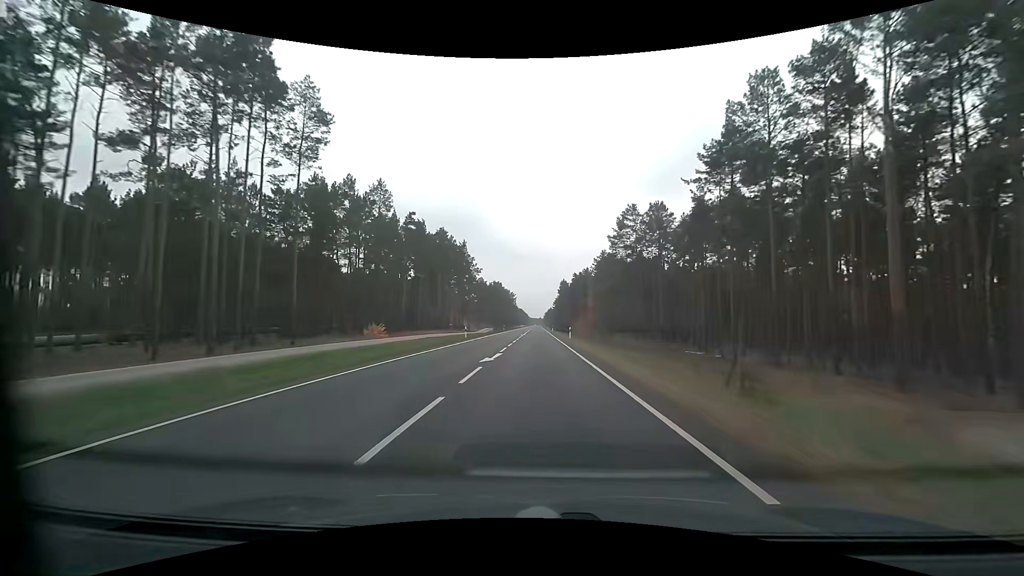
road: primary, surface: asphalt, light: Day
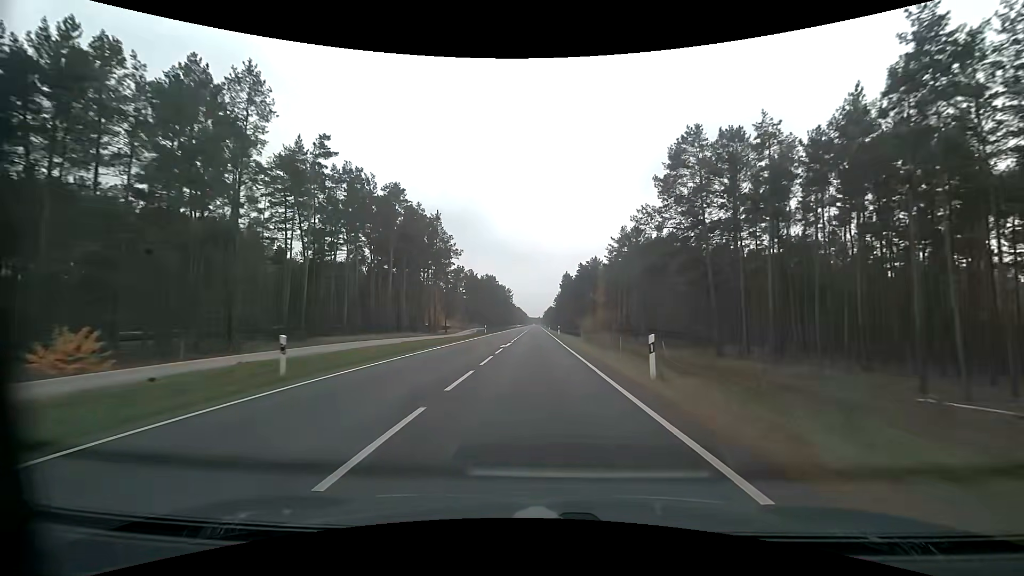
(+0.2, +31.8) m; 0°
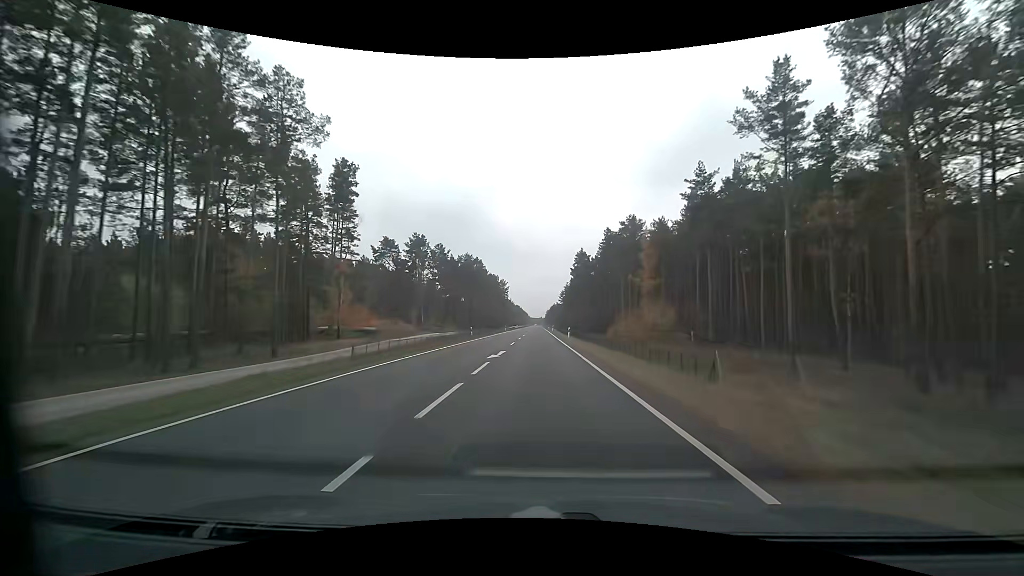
(-0.2, +63.6) m; 0°
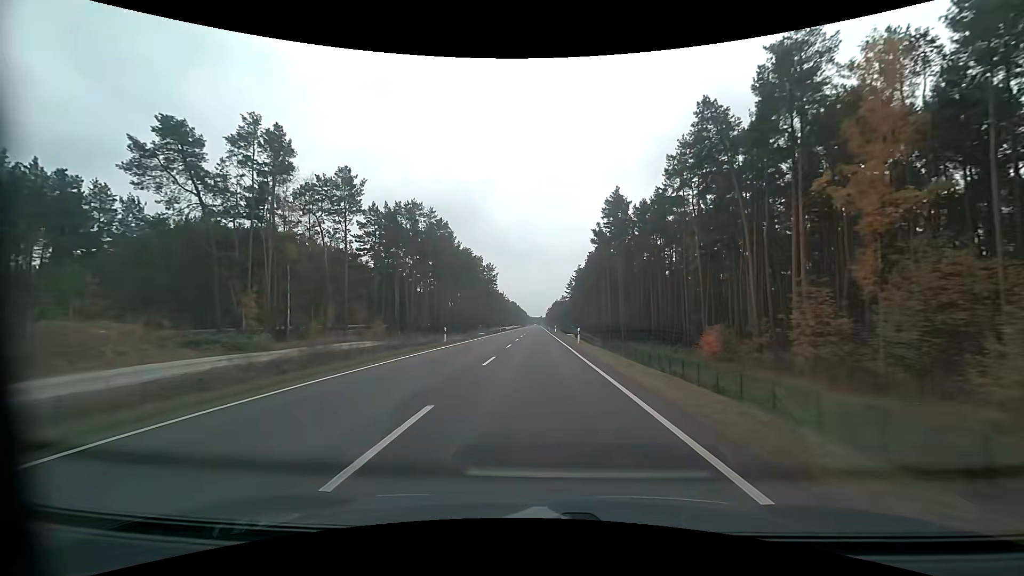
(+0.4, +63.6) m; 0°
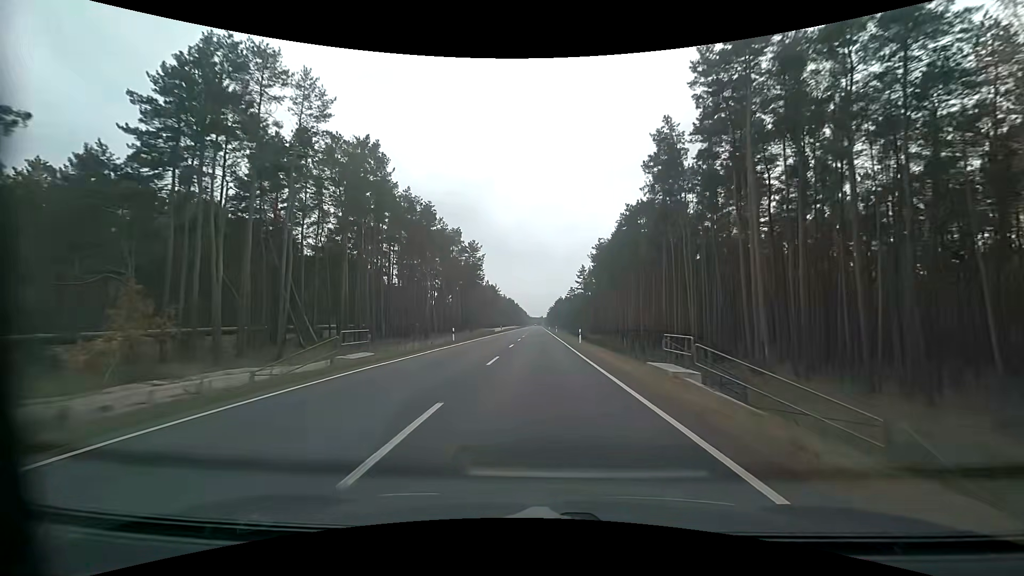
(-0.2, +47.7) m; 0°
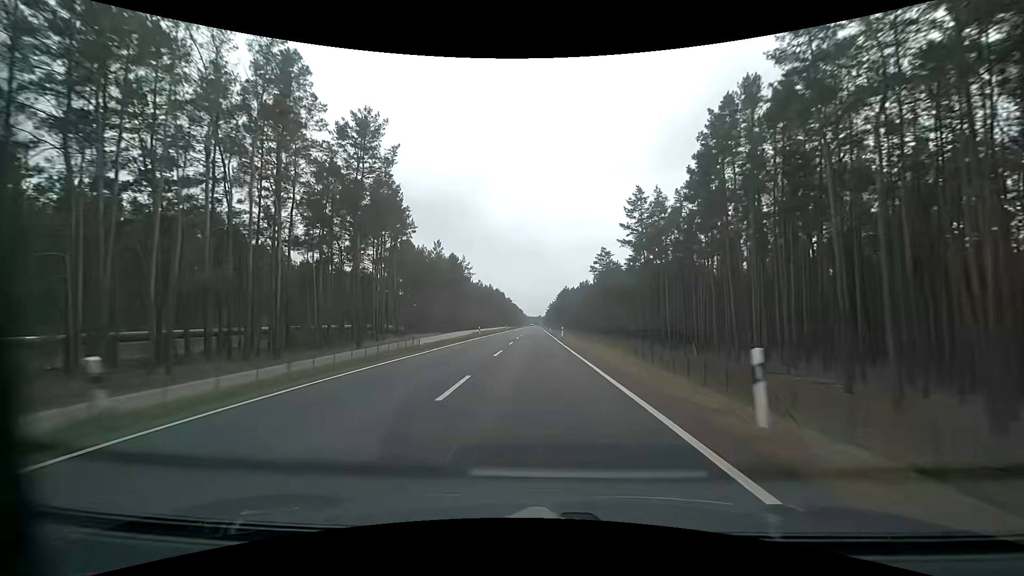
(+0.6, +79.3) m; 0°
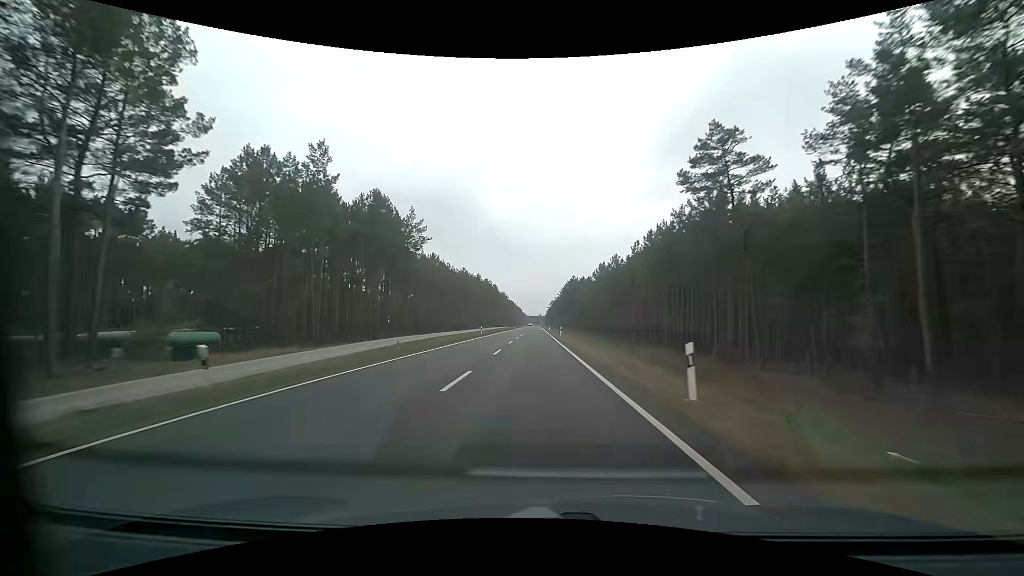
(+0.1, +47.5) m; 0°
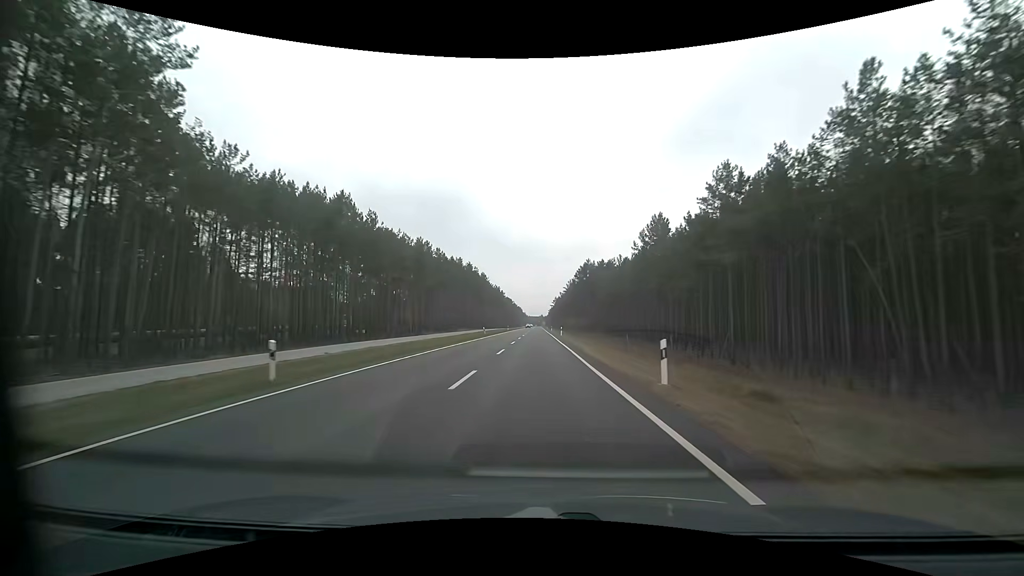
(-0.2, +47.5) m; 0°
(0, +10) (0, +20) (0, +30) (0, +40) (0, +50) (0, +60) (0, +70) (0, +80) (0, +90) (0, +100) m
